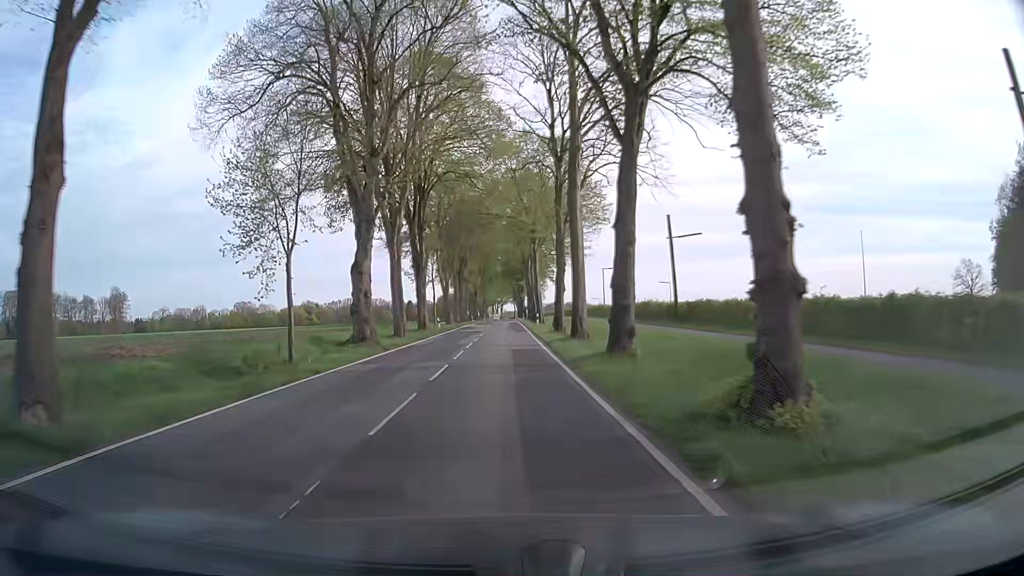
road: secondary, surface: asphalt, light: Day
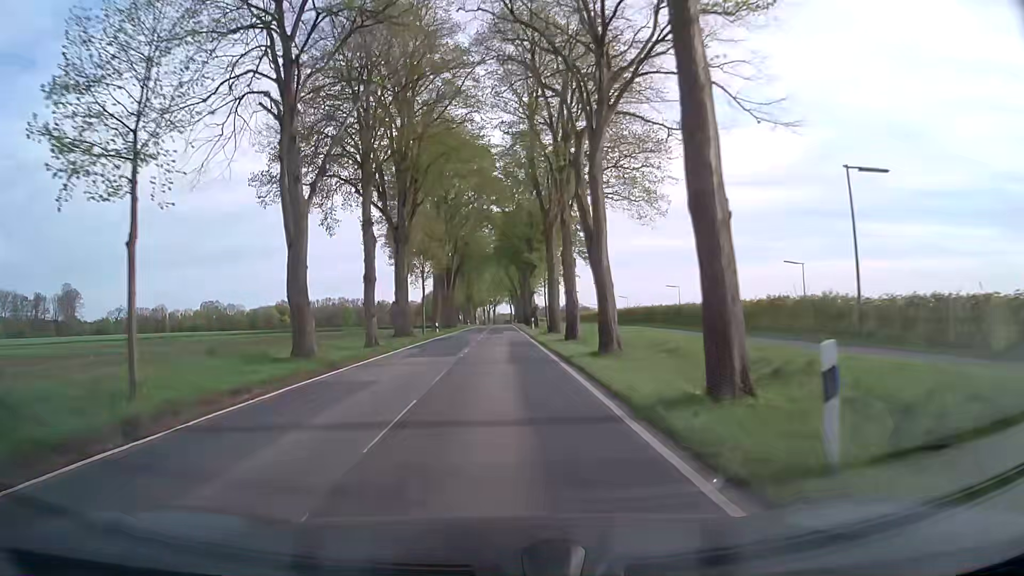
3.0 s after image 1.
(-0.1, +47.9) m; 0°
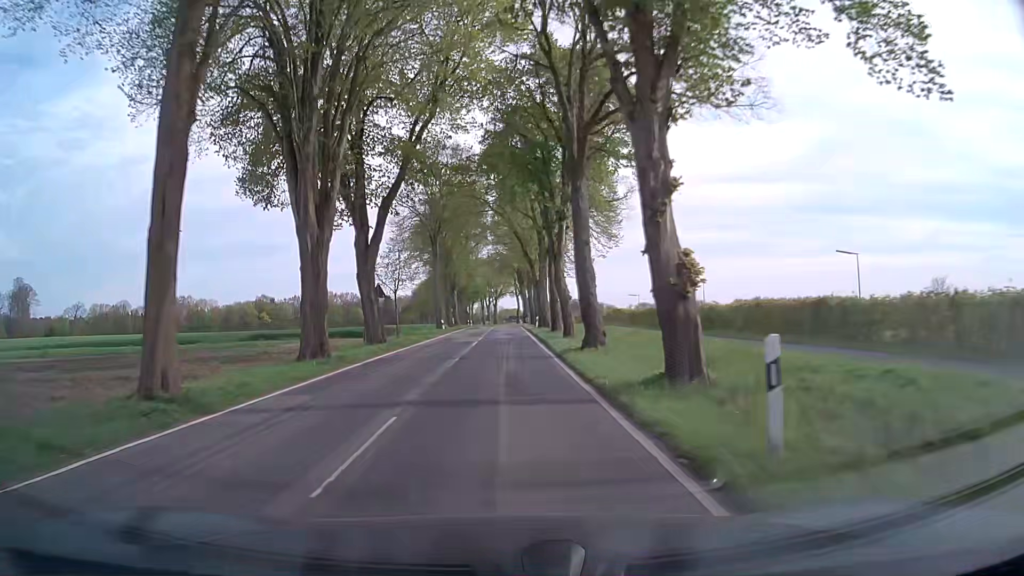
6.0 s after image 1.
(+0.1, +48.5) m; 0°
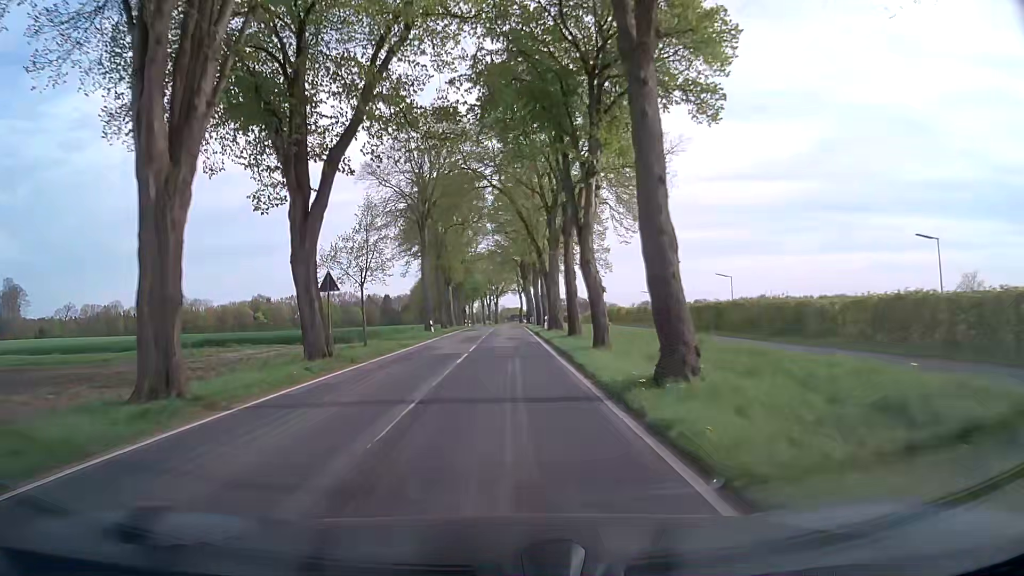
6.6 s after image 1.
(0.0, +9.9) m; 0°
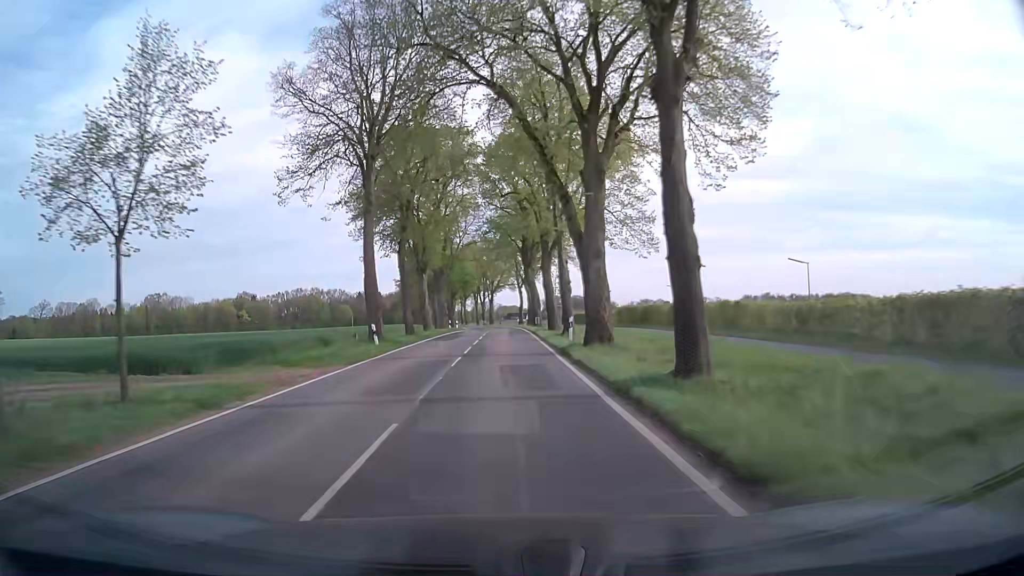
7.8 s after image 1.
(+0.1, +19.9) m; 0°
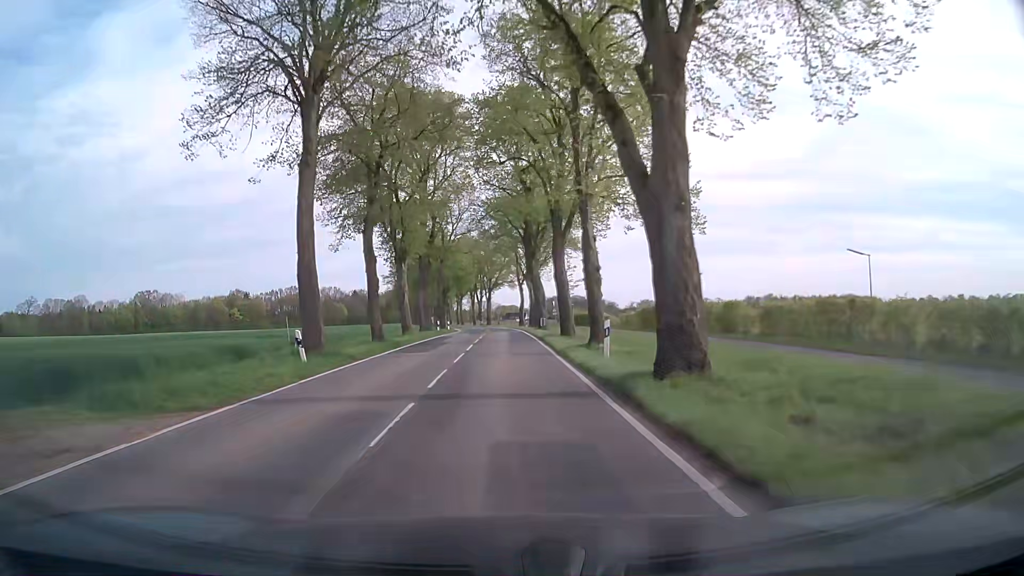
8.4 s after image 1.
(0.0, +10.0) m; 0°
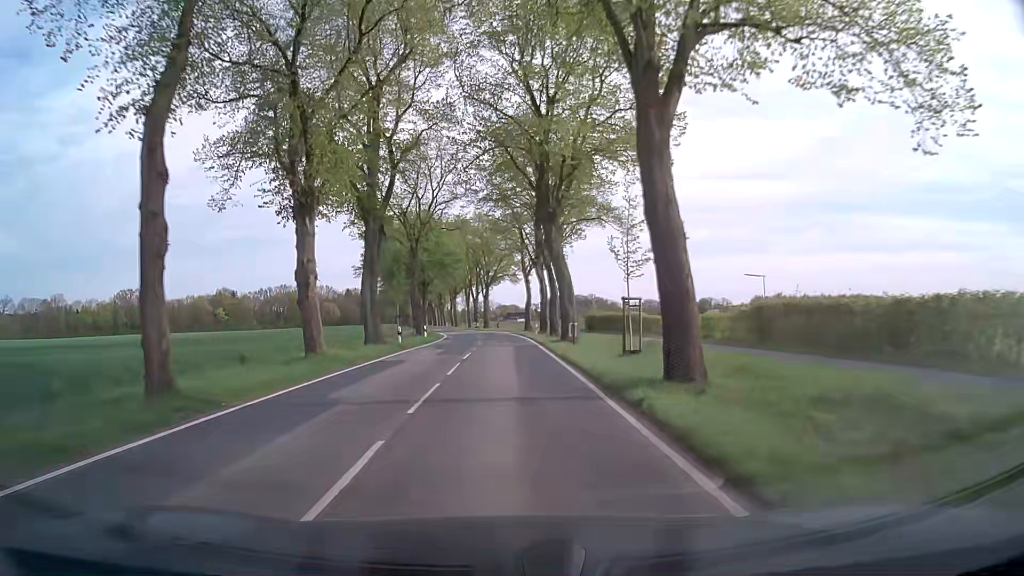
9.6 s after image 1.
(0.0, +20.2) m; 0°
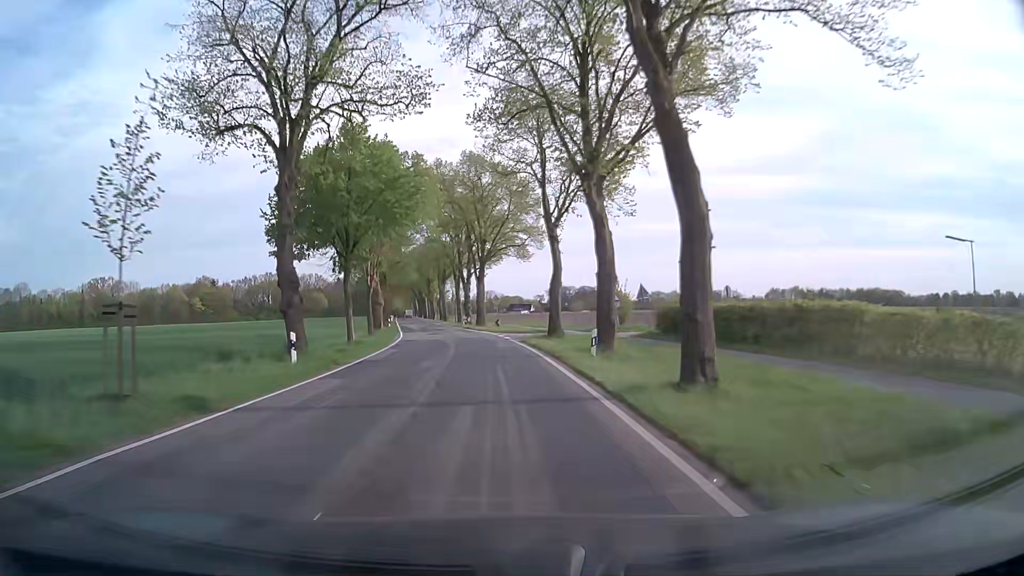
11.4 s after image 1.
(0.0, +30.3) m; 0°
(0, +10) (0, +20) (-1, +30) (-2, +40) (-3, +50) (-5, +60) (-7, +70) (-8, +79) (-10, +89) (-12, +99) m
